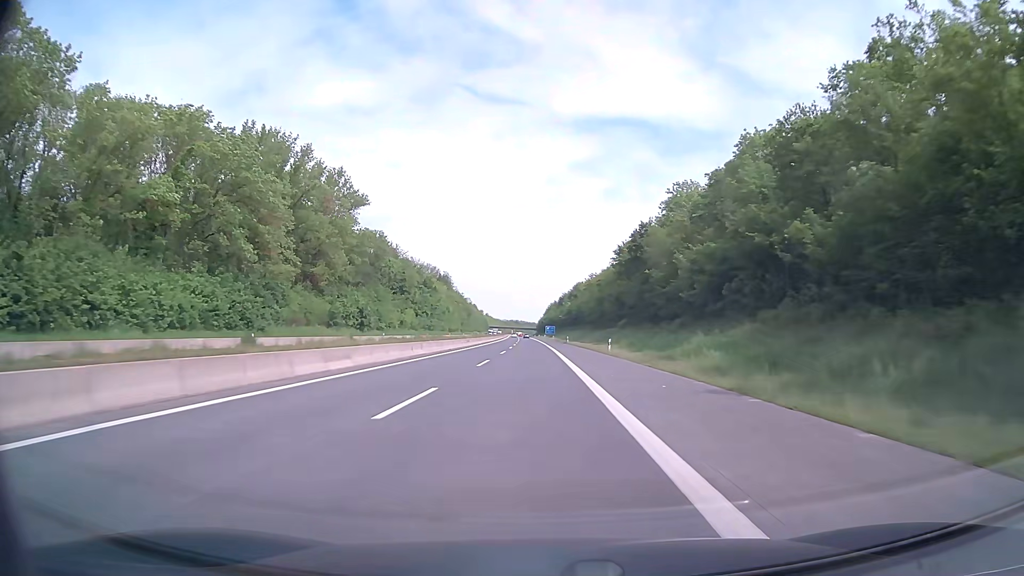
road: motorway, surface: asphalt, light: Day
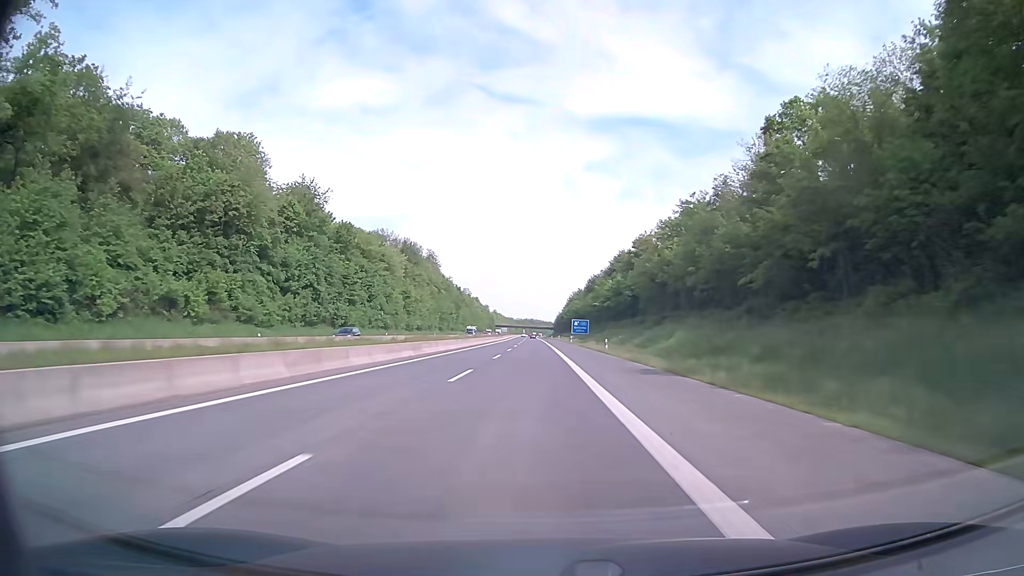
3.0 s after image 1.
(-1.2, +99.1) m; -1°
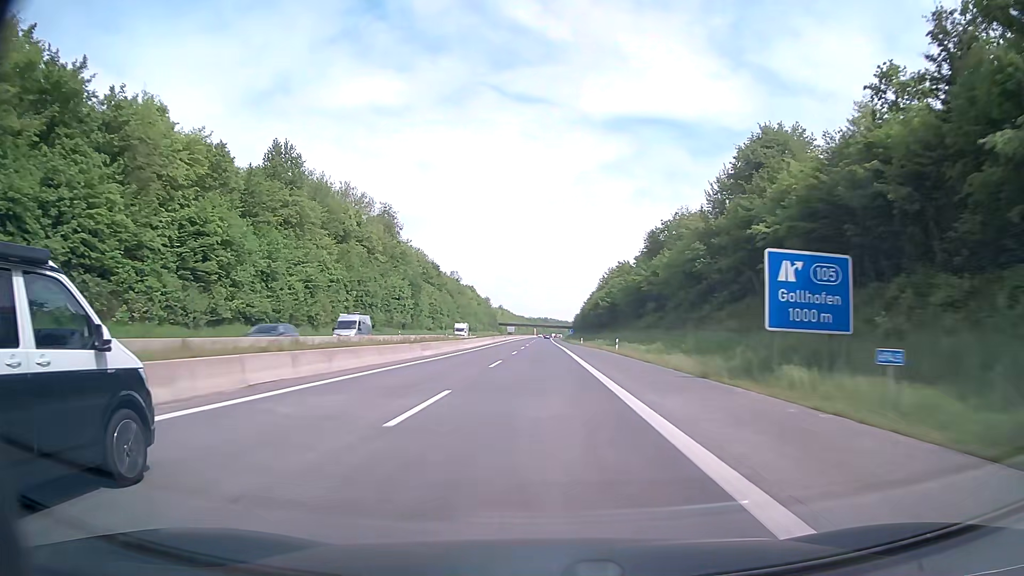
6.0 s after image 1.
(-1.1, +99.0) m; -1°
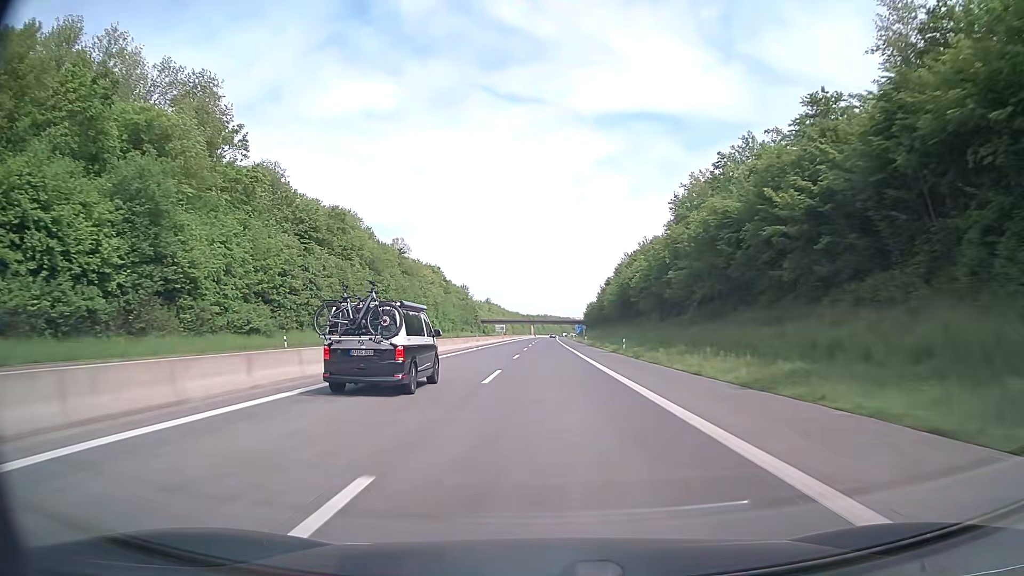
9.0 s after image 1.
(-0.4, +99.2) m; 0°
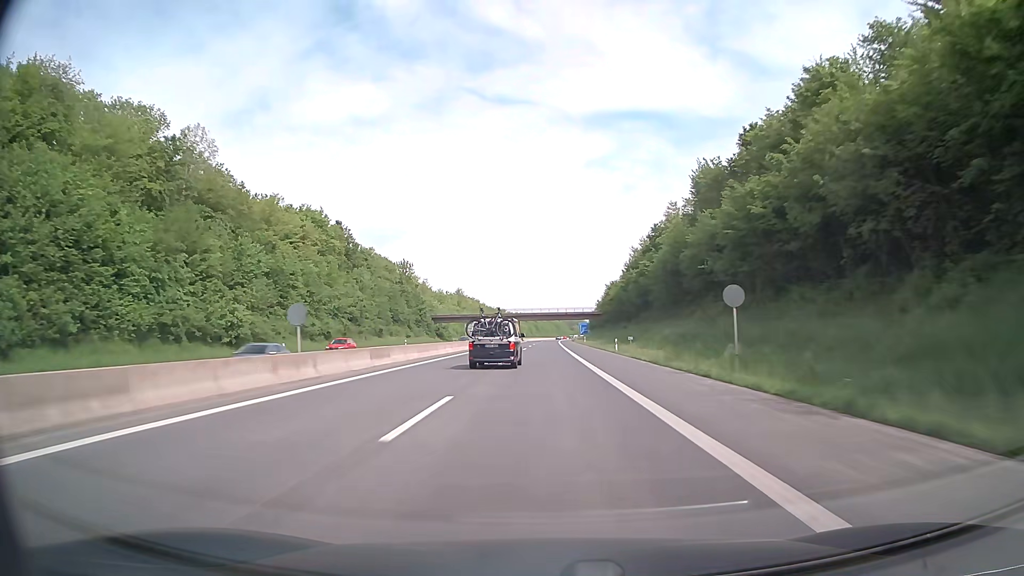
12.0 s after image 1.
(+0.7, +99.3) m; 0°
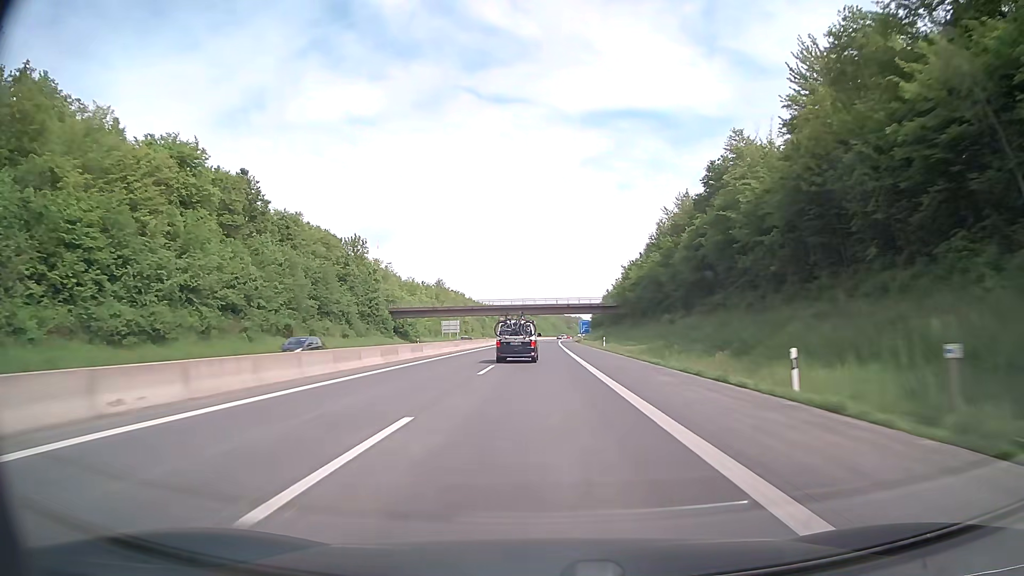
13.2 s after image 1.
(+0.1, +39.7) m; 0°
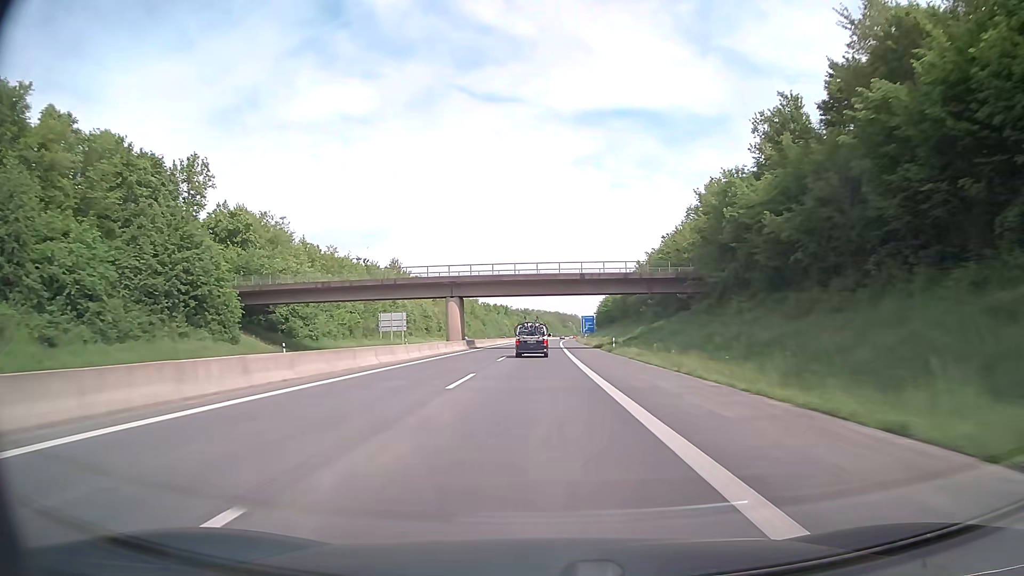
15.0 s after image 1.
(+0.3, +59.6) m; 0°
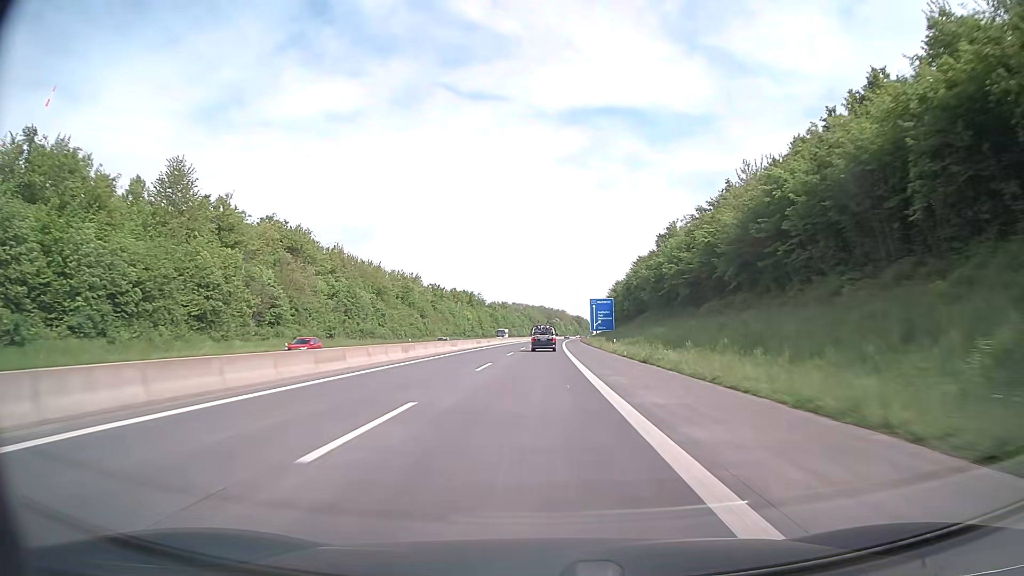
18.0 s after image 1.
(+1.2, +99.3) m; +1°
(0, +10) (0, +20) (0, +30) (0, +40) (0, +50) (+1, +60) (+1, +70) (+1, +80) (+1, +90) (+2, +100) m
